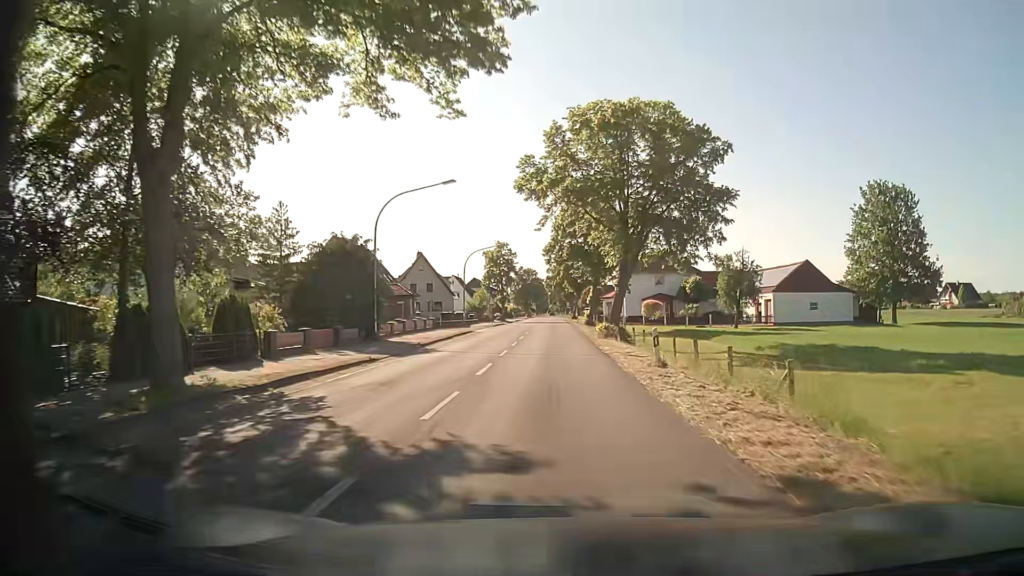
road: secondary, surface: asphalt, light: Day
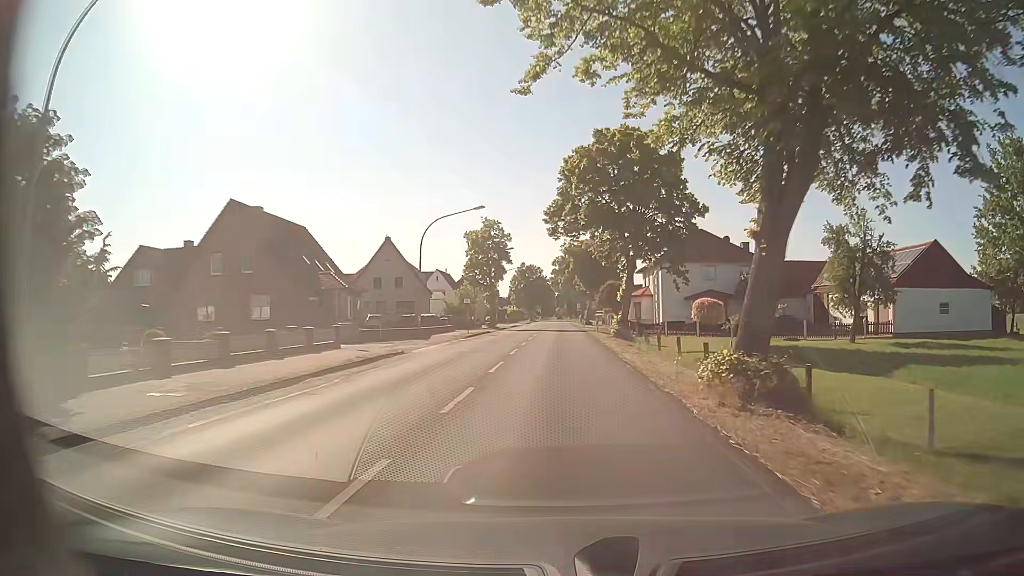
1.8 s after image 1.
(-0.3, +23.8) m; -1°
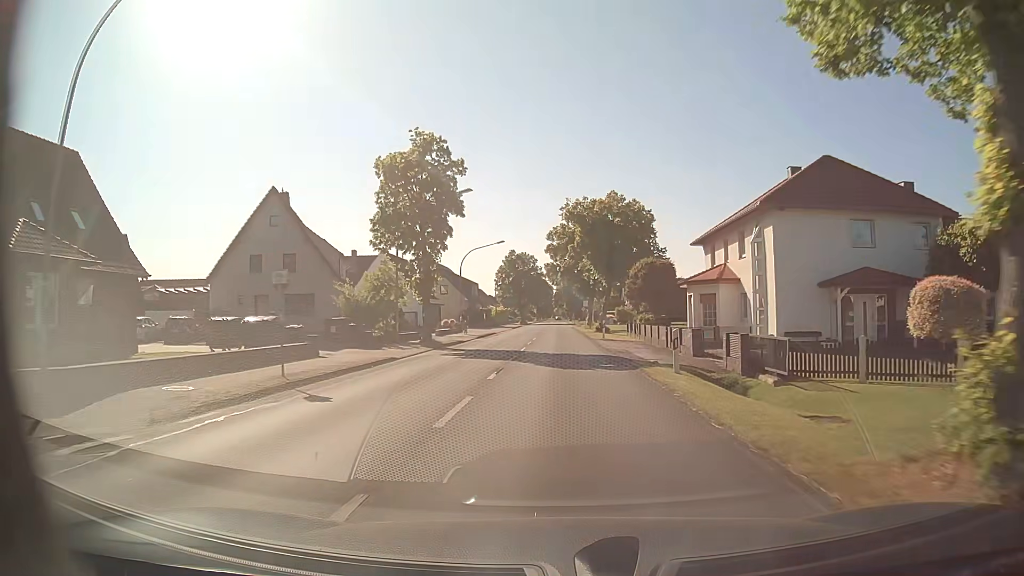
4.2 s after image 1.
(-0.1, +31.5) m; 0°
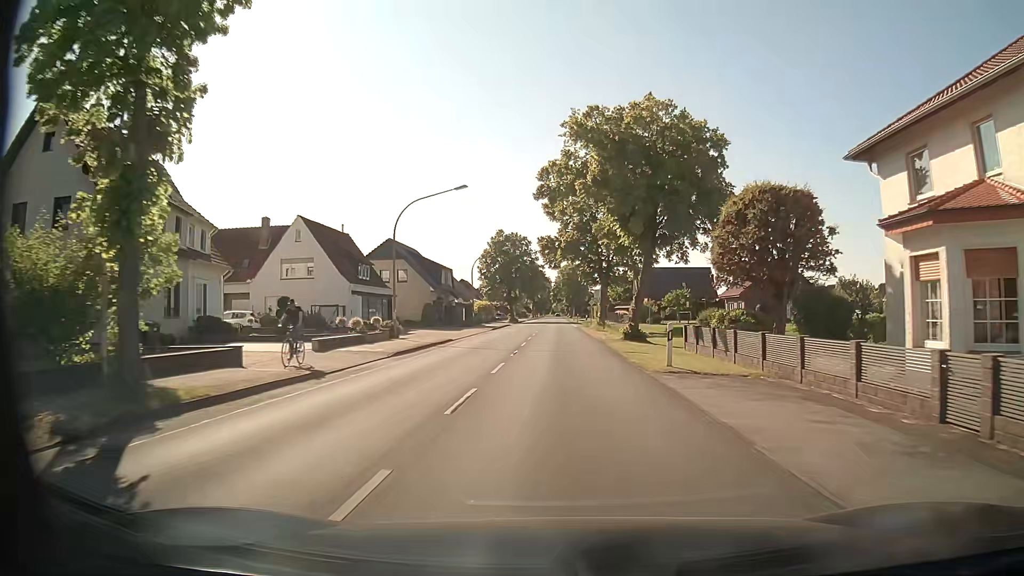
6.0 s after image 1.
(0.0, +23.8) m; 0°
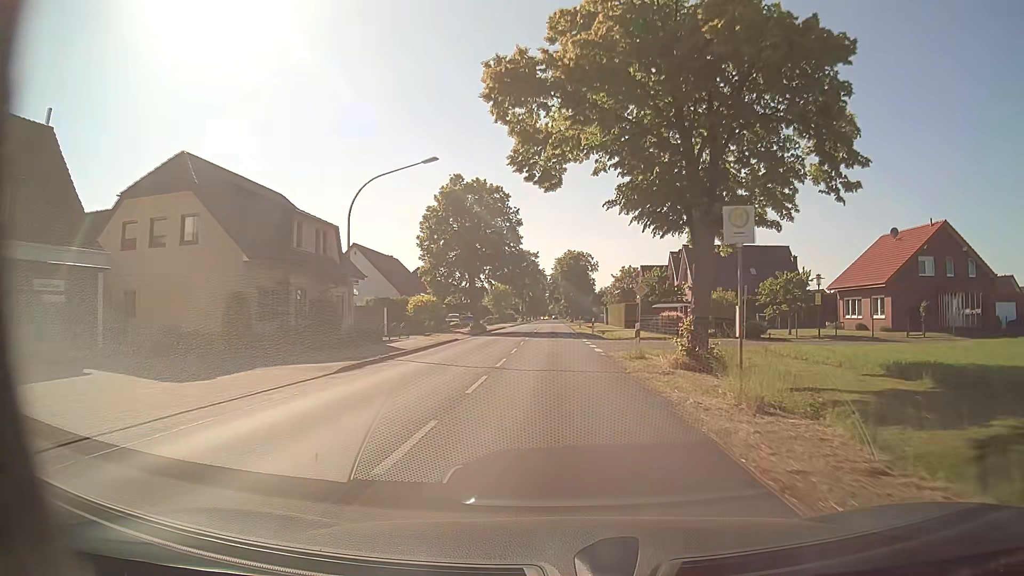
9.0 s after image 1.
(+0.1, +39.8) m; +1°
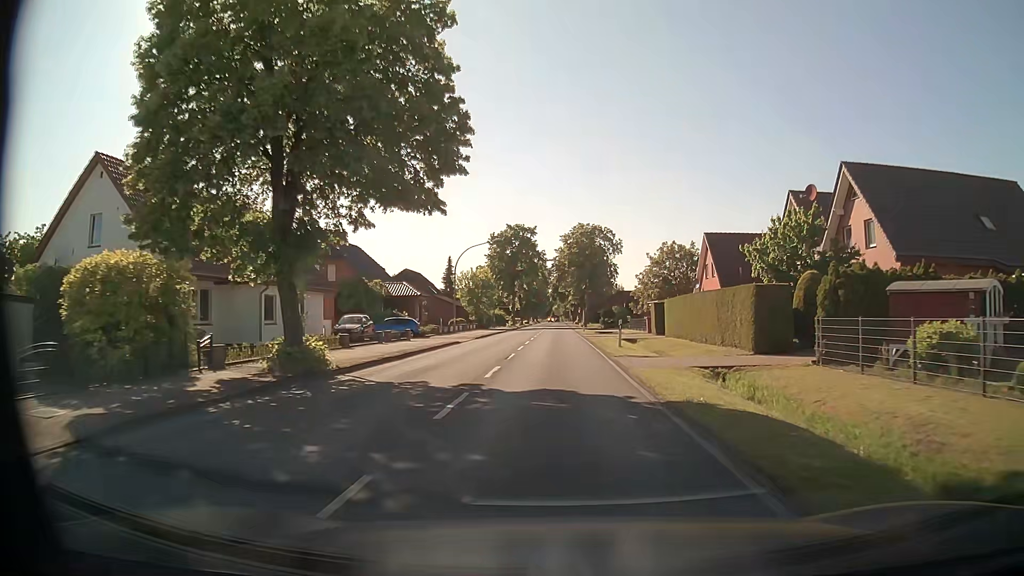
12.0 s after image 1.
(-0.4, +39.8) m; -1°
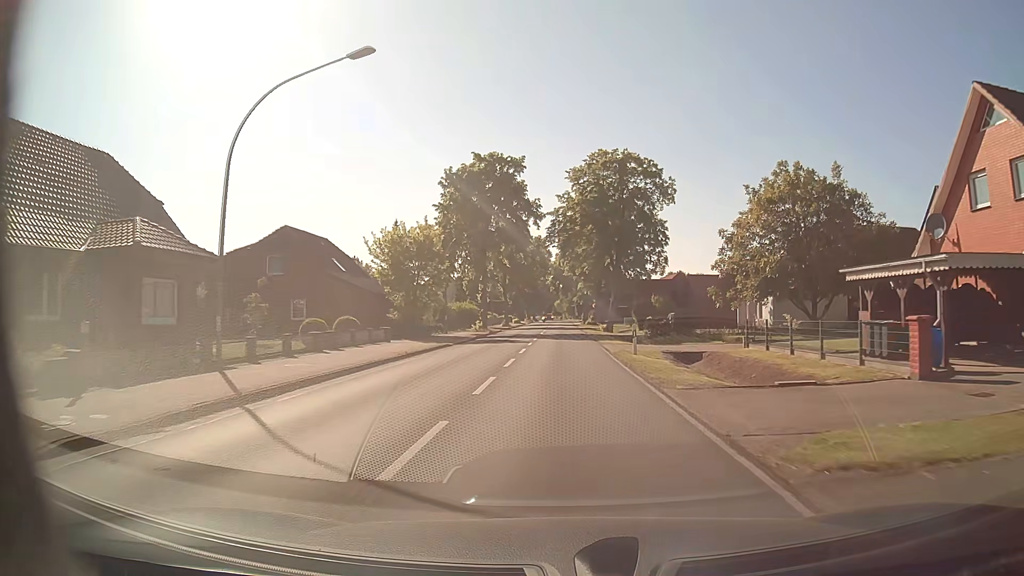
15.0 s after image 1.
(-0.1, +39.7) m; 0°
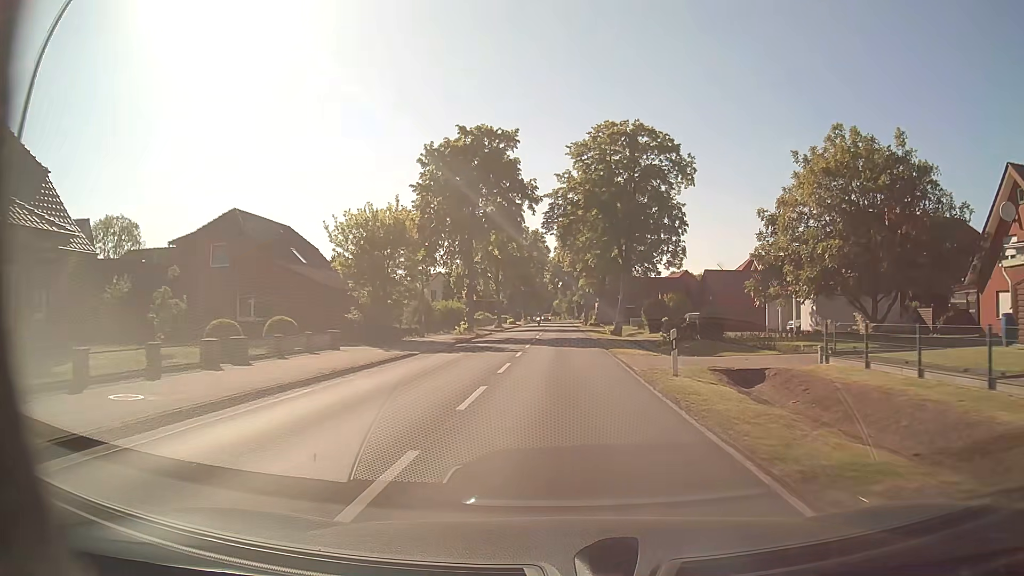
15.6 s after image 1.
(0.0, +8.0) m; 0°
(0, +10) (0, +20) (0, +30) (0, +40) (0, +50) (+1, +60) (+1, +70) (+1, +80) (+1, +90) (+1, +100) m
